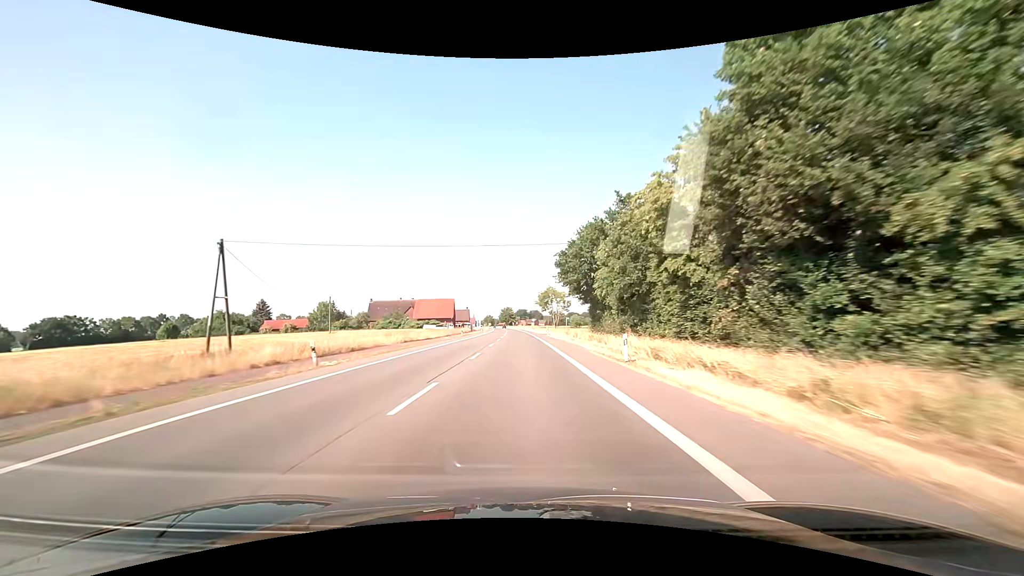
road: primary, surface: asphalt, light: Day
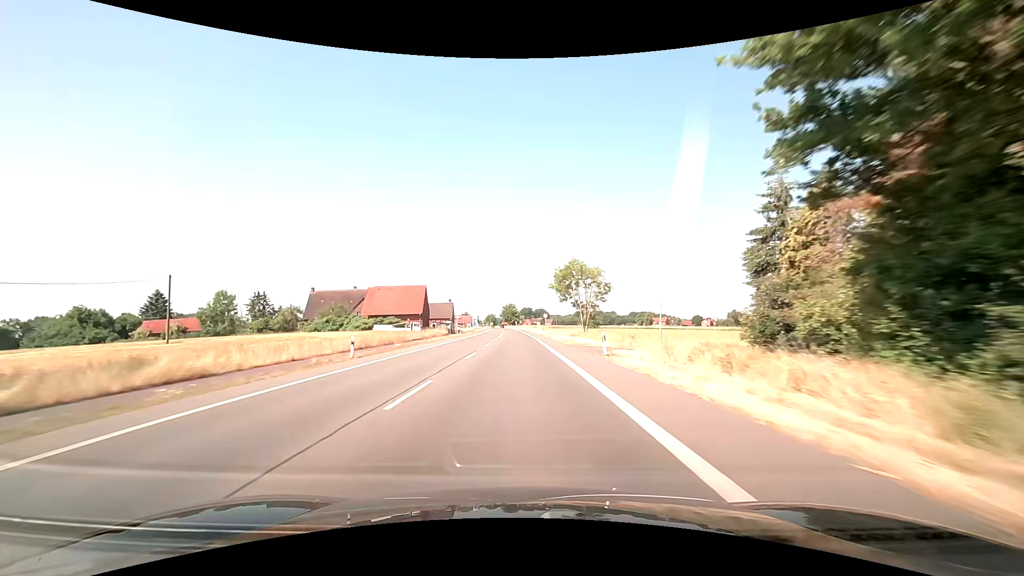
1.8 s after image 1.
(-0.2, +47.3) m; 0°
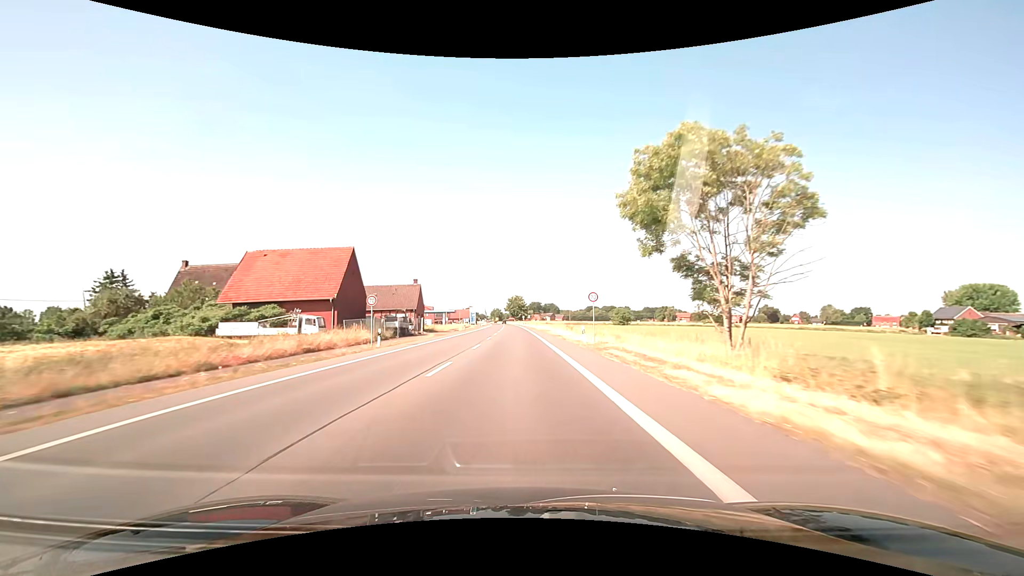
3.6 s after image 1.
(-0.5, +44.6) m; -1°
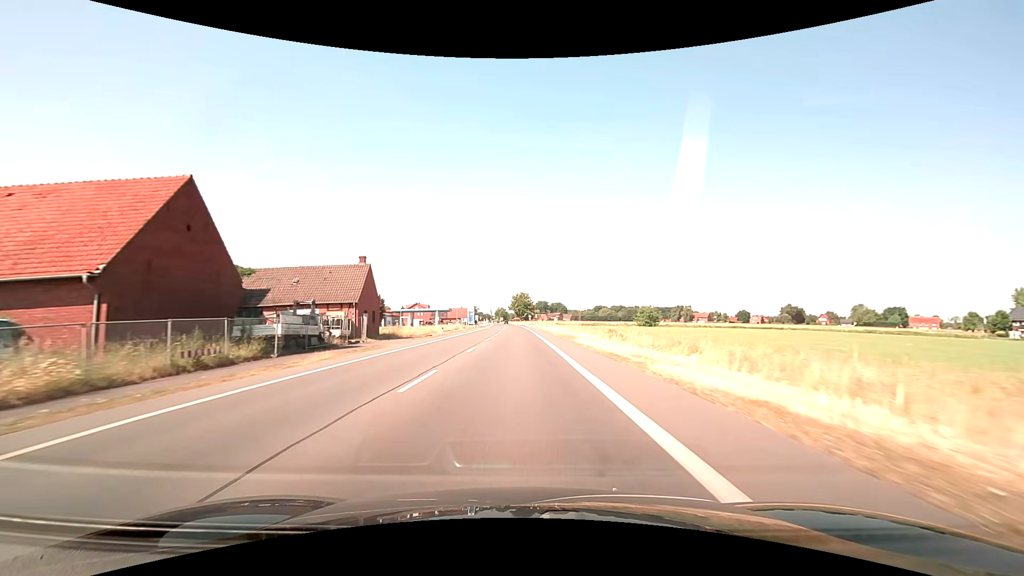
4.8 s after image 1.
(-0.1, +26.2) m; 0°
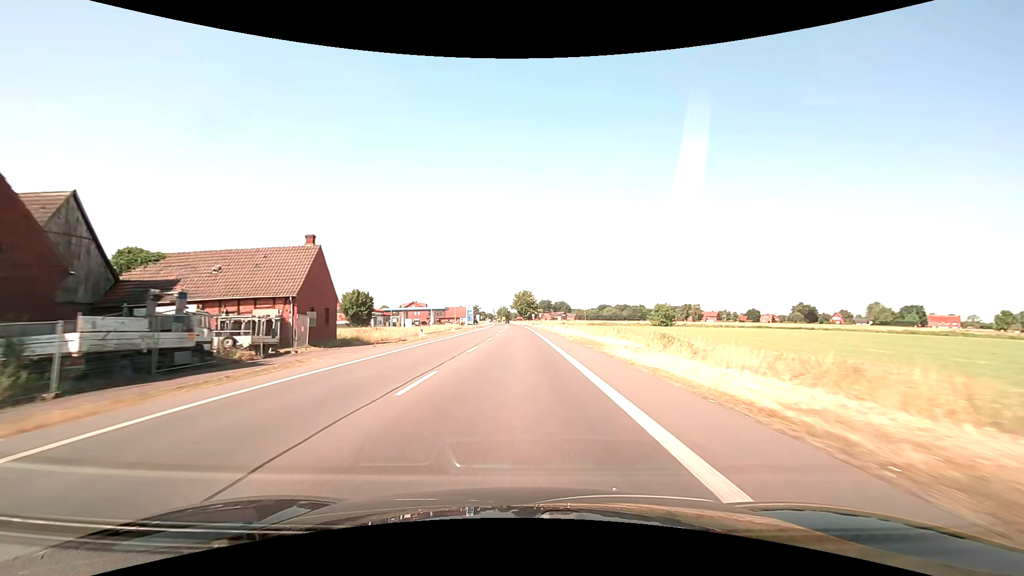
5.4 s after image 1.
(-0.1, +12.0) m; 0°
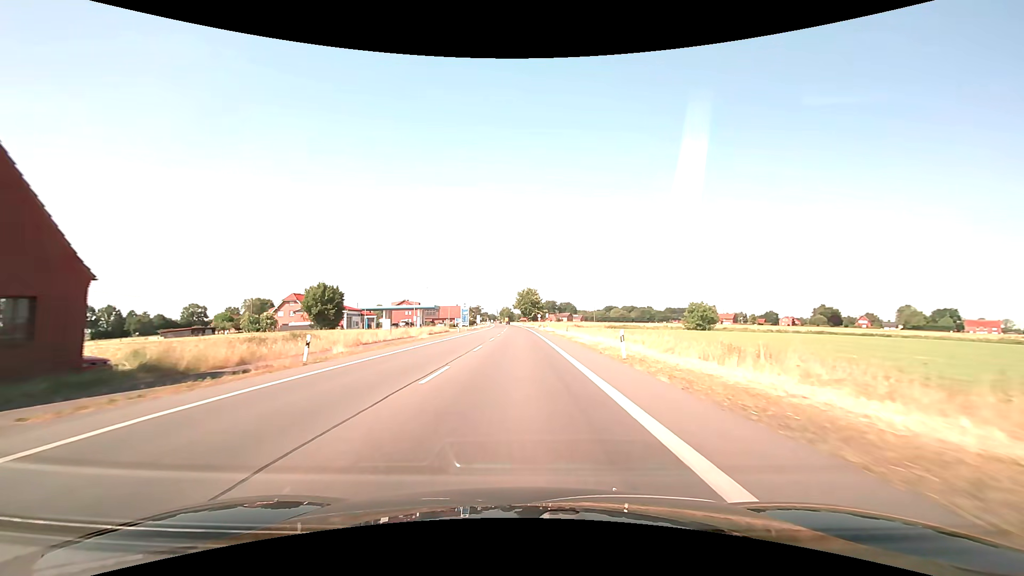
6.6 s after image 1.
(-0.1, +22.0) m; 0°
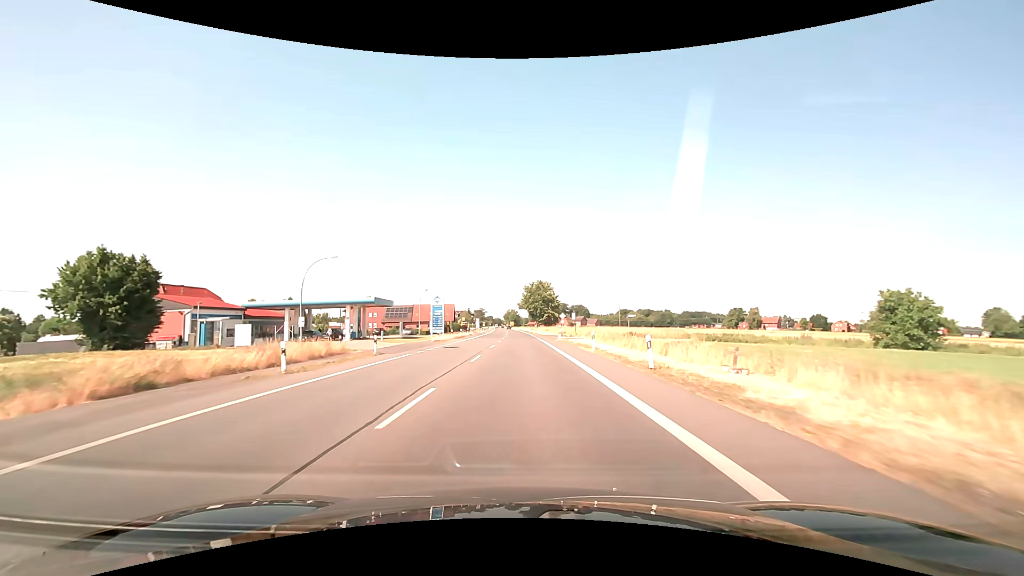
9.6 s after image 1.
(-0.5, +52.1) m; -1°
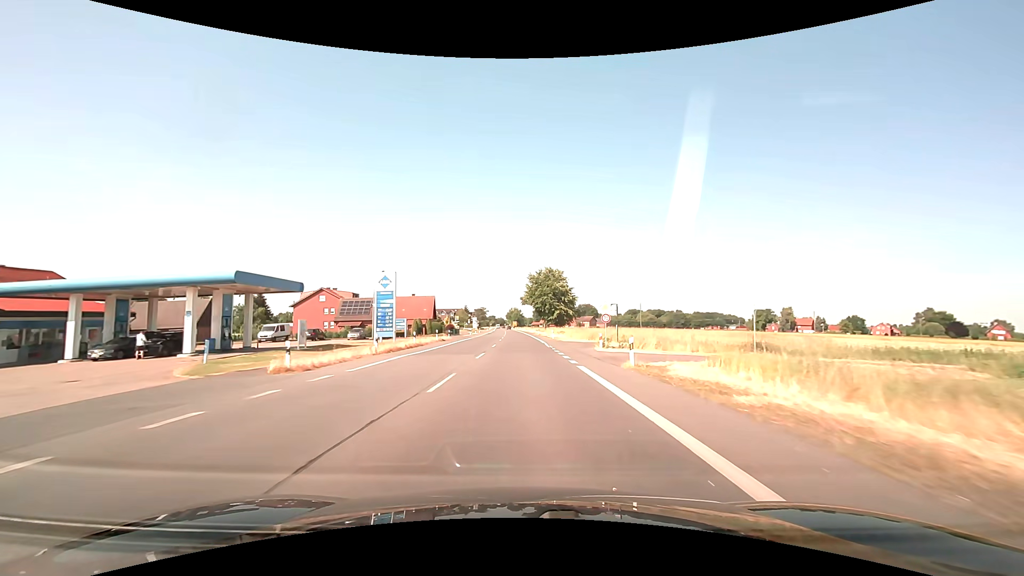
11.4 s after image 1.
(-0.1, +32.4) m; 0°
(0, +10) (0, +20) (0, +30) (0, +40) (-1, +50) (-1, +60) (-1, +70) (-1, +80) (-1, +90) (-2, +100) m
